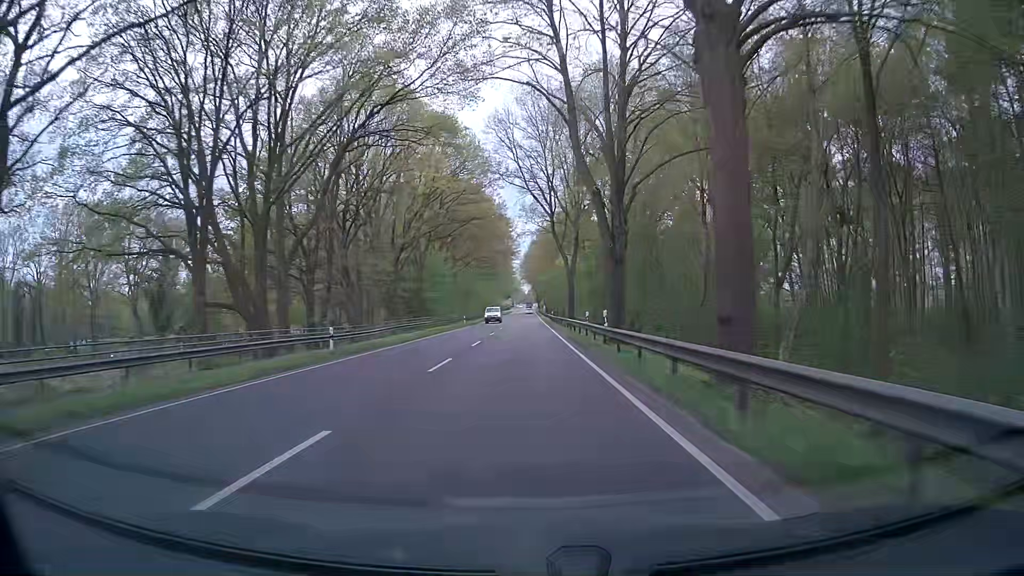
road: primary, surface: asphalt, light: Day
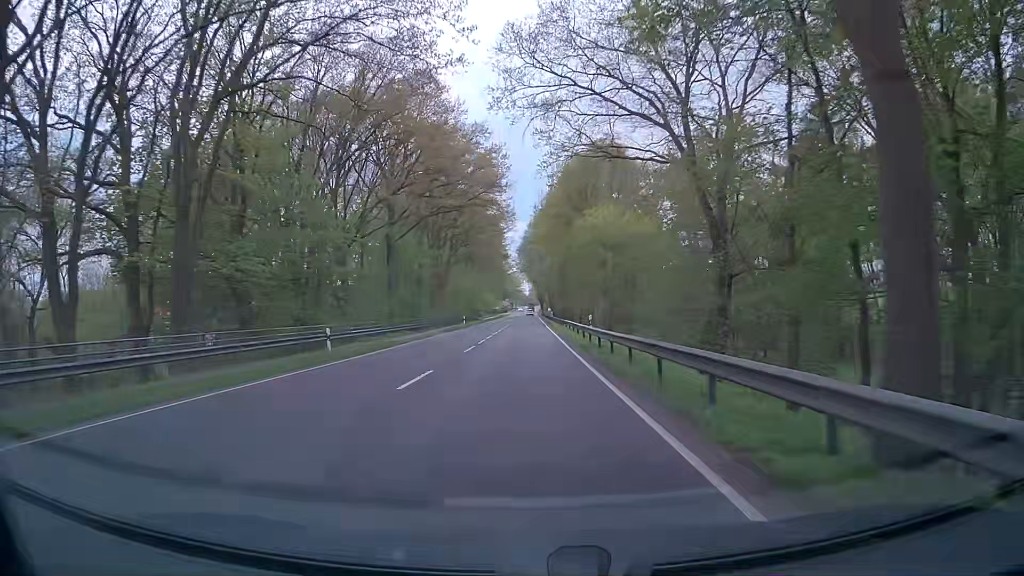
(0.0, +50.5) m; 0°
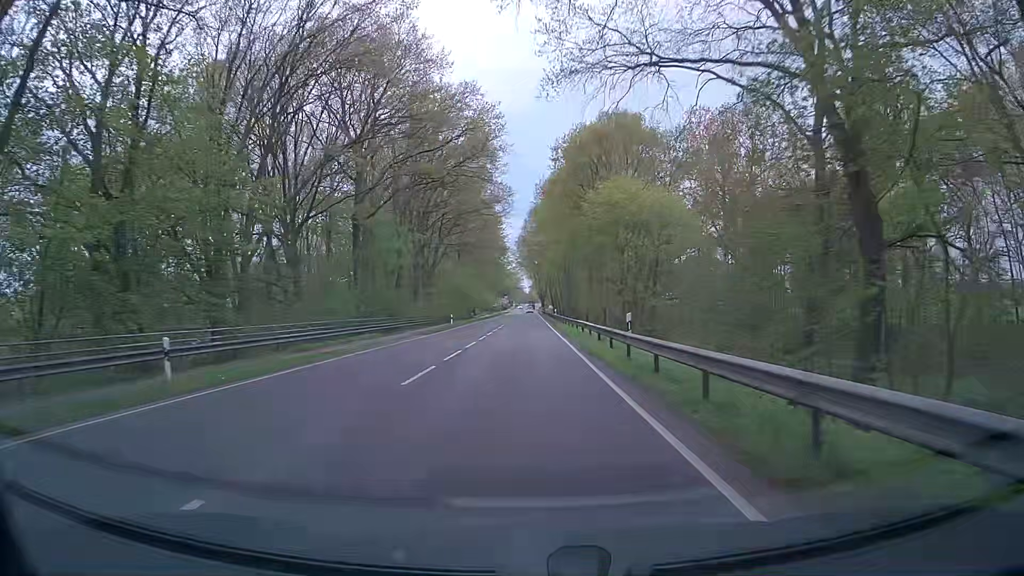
(+0.1, +11.6) m; +1°
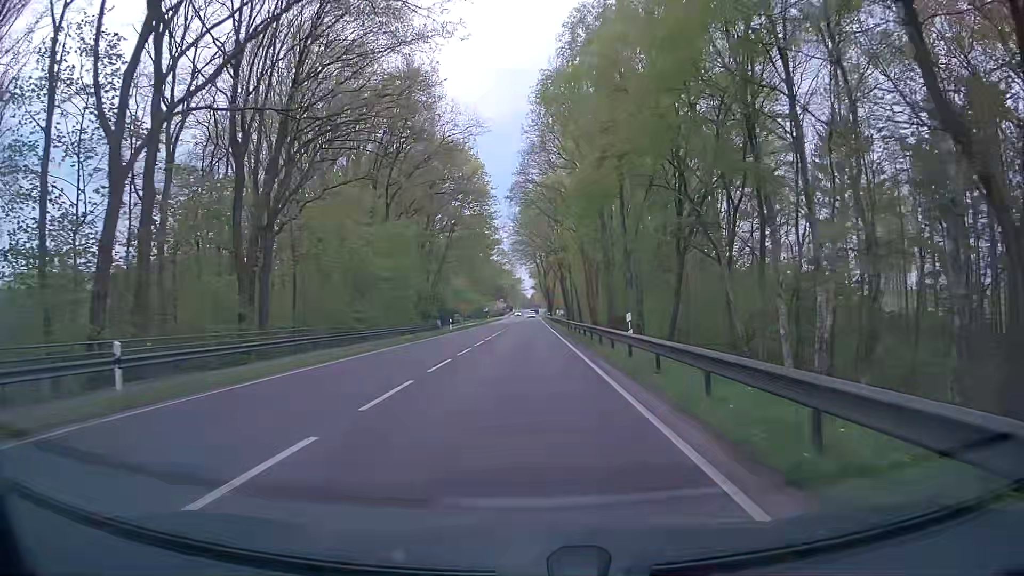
(-1.3, +51.6) m; -2°
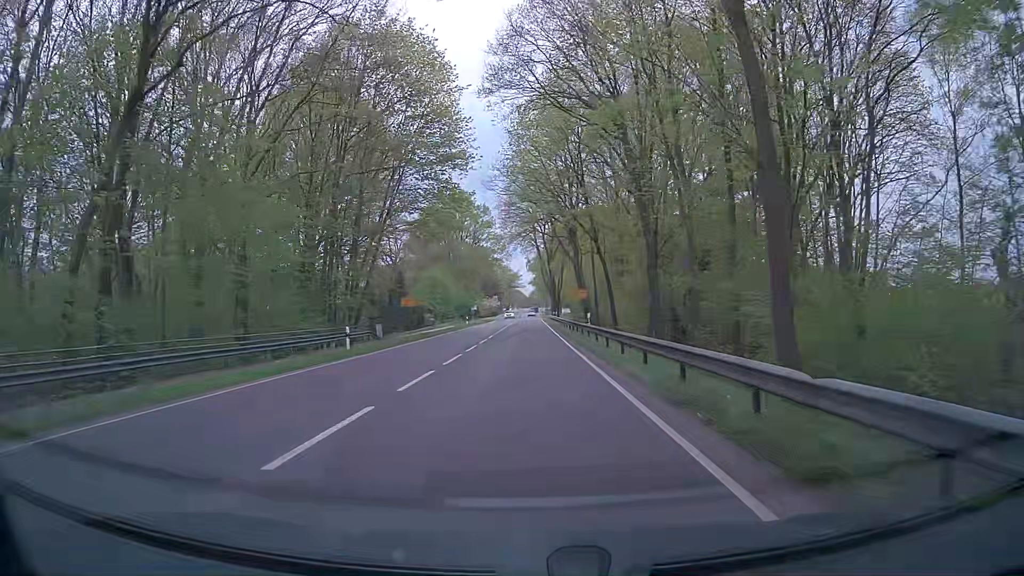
(+0.5, +33.8) m; 0°
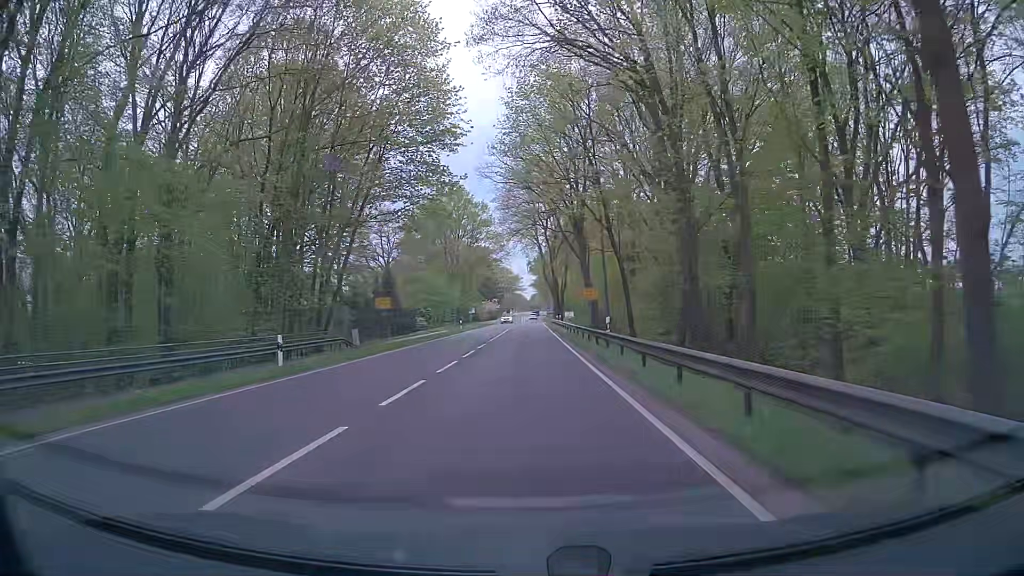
(+0.1, +7.7) m; +1°
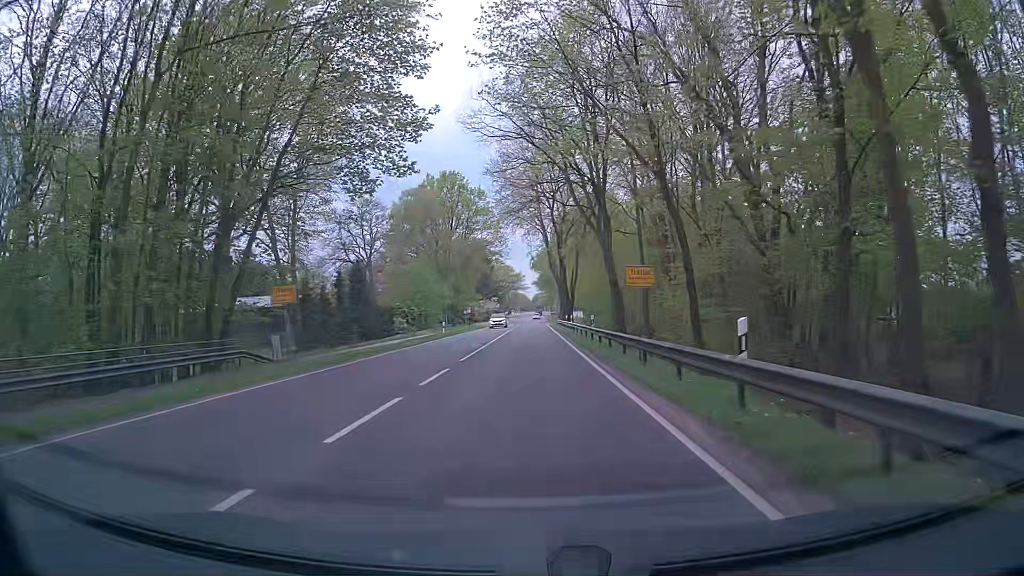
(-0.1, +15.4) m; -2°
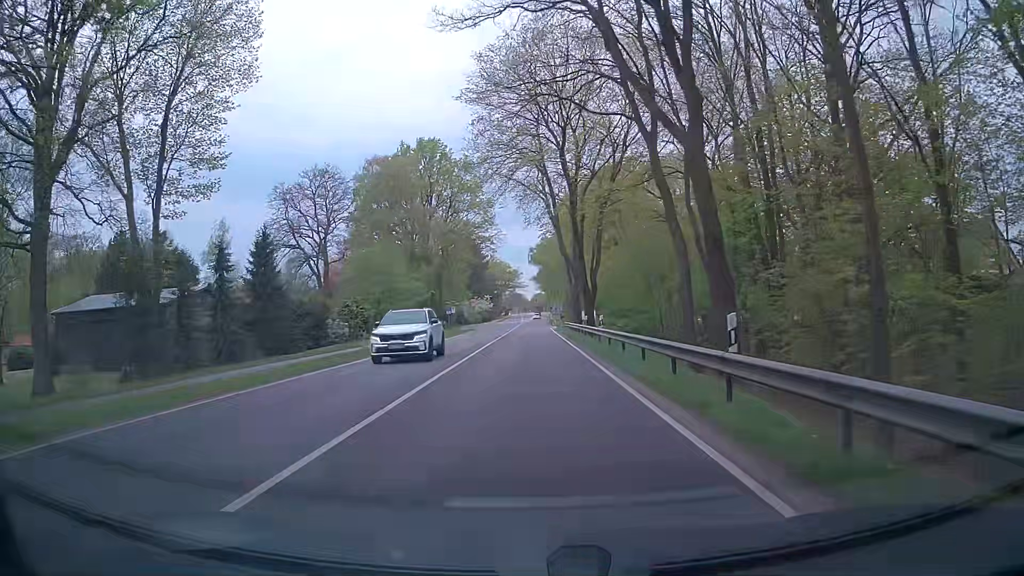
(+0.3, +23.1) m; 0°
(0, +10) (0, +20) (+1, +30) (+1, +40) (+1, +50) (+1, +60) (+2, +70) (+2, +80) (+2, +90) (+2, +100) m
